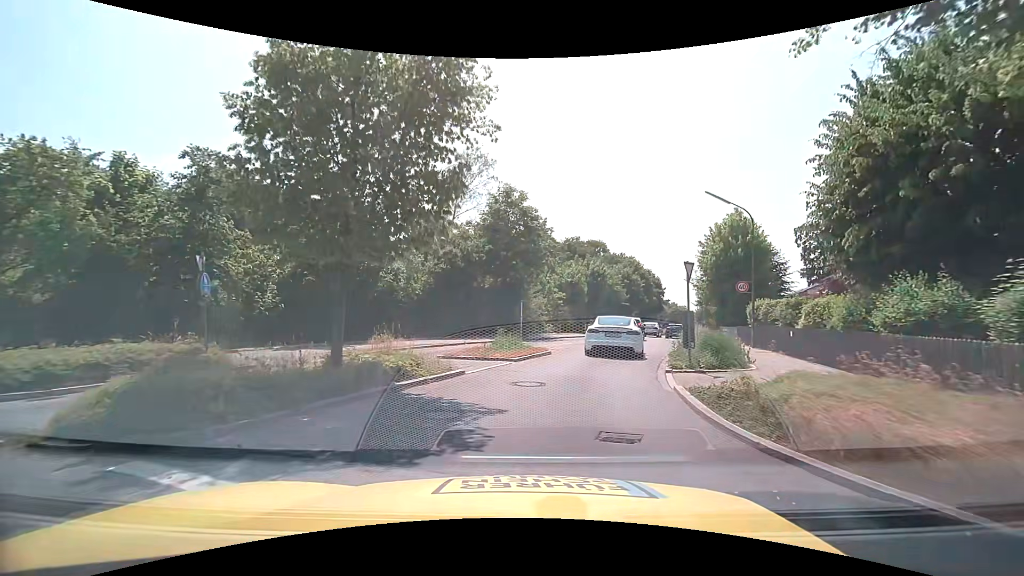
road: tertiary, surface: asphalt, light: Day
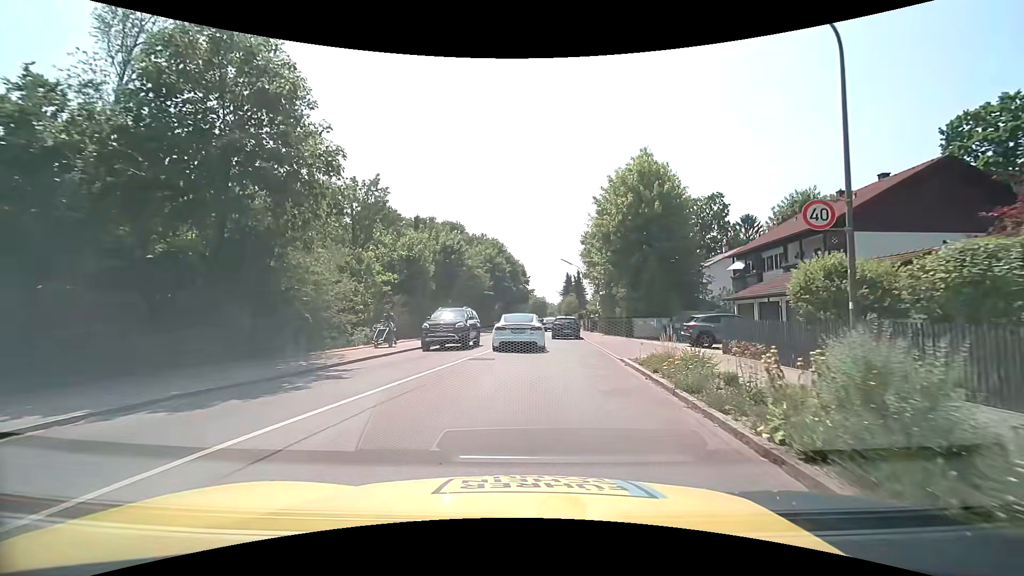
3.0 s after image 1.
(+2.6, +19.0) m; +15°
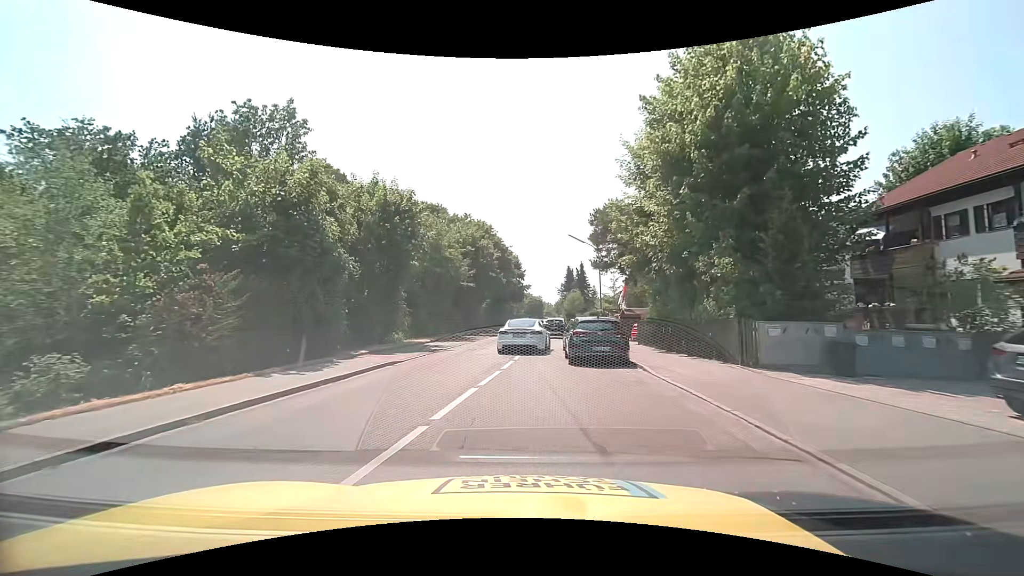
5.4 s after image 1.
(+0.3, +16.9) m; +1°
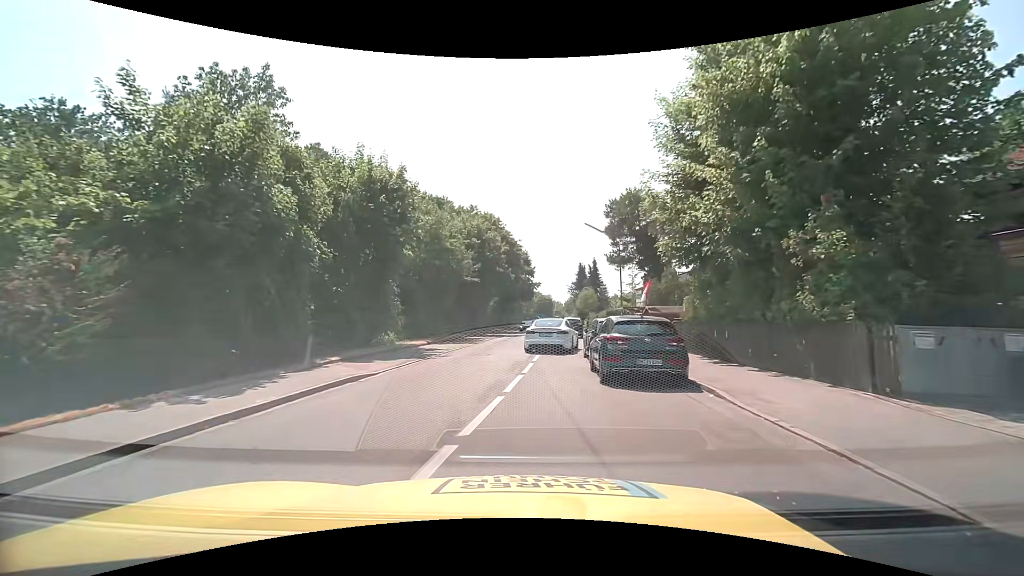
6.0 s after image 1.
(0.0, +4.5) m; -1°
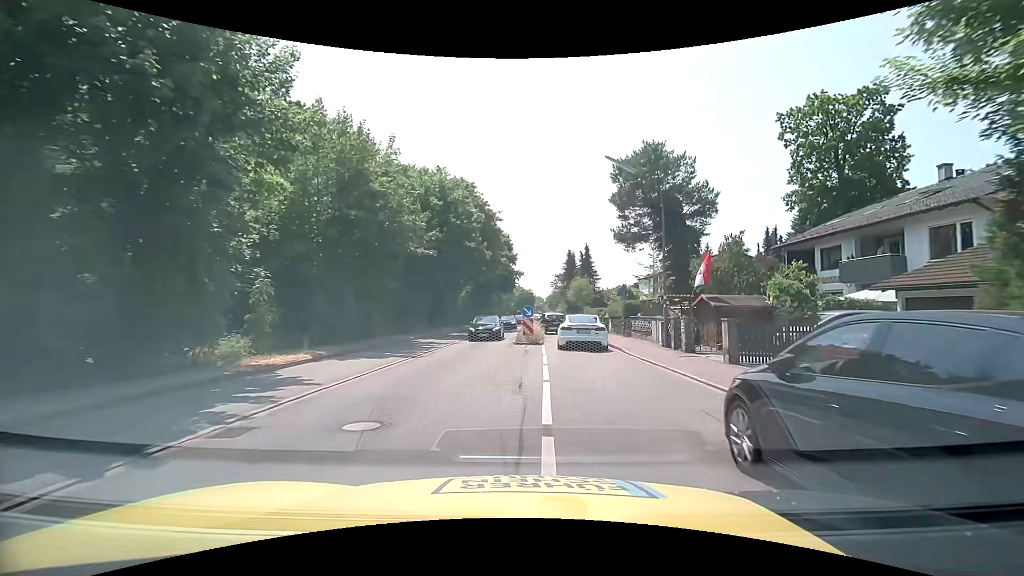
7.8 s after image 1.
(0.0, +14.0) m; +2°
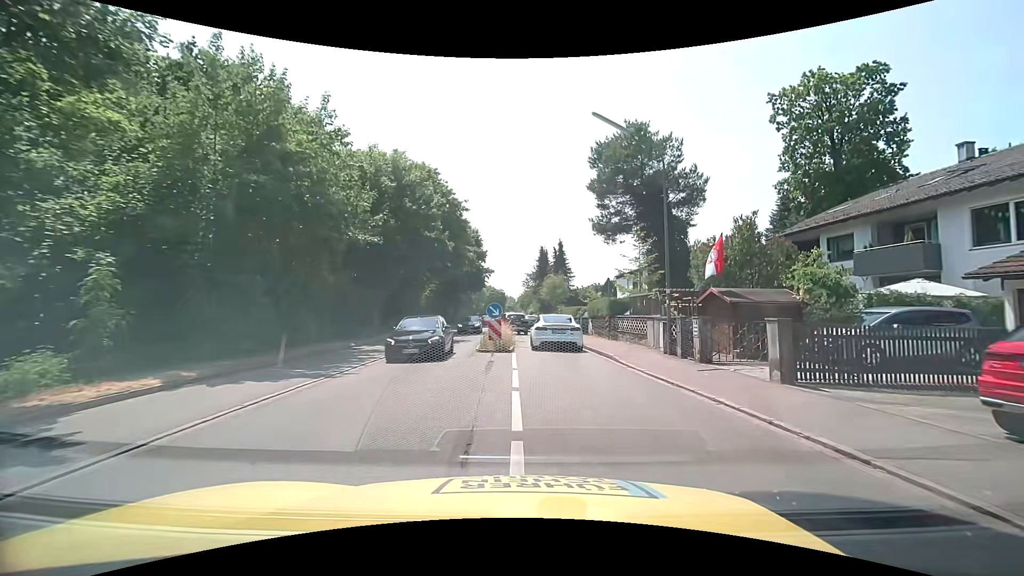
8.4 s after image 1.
(+0.1, +4.7) m; +3°
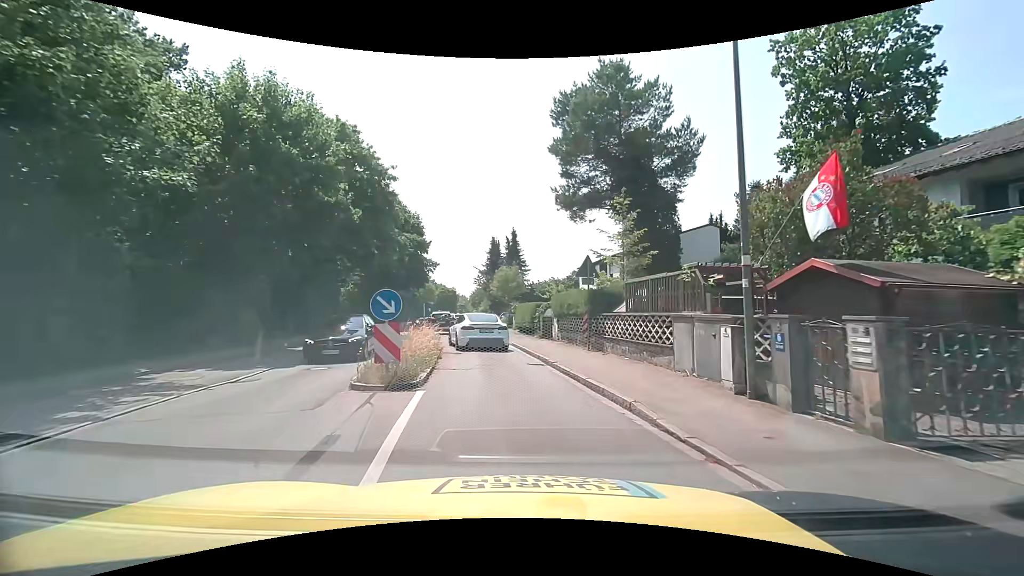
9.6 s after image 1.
(+0.5, +9.1) m; +5°
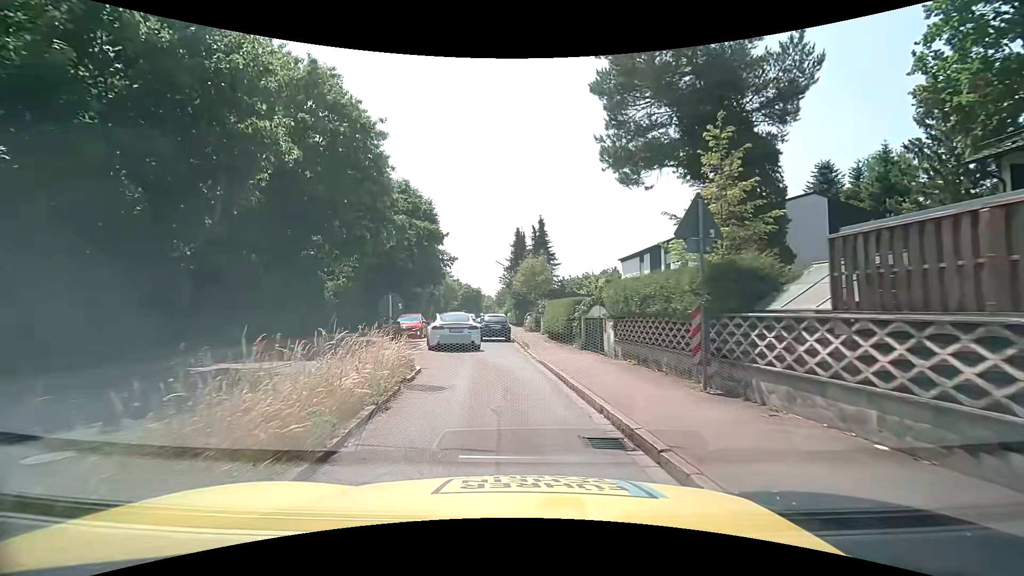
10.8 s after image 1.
(-0.1, +8.4) m; -3°
(0, +10) (-2, +20) (-4, +30) (-5, +40) (-6, +50) (-7, +59) (-7, +69) (-6, +79) (-6, +89) (-7, +99) m
